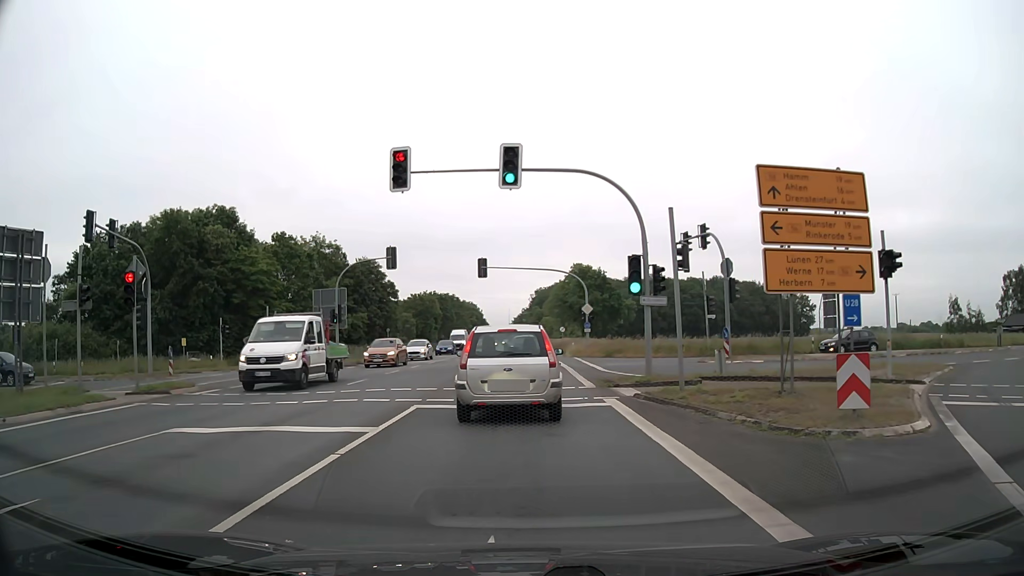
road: primary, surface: asphalt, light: Day
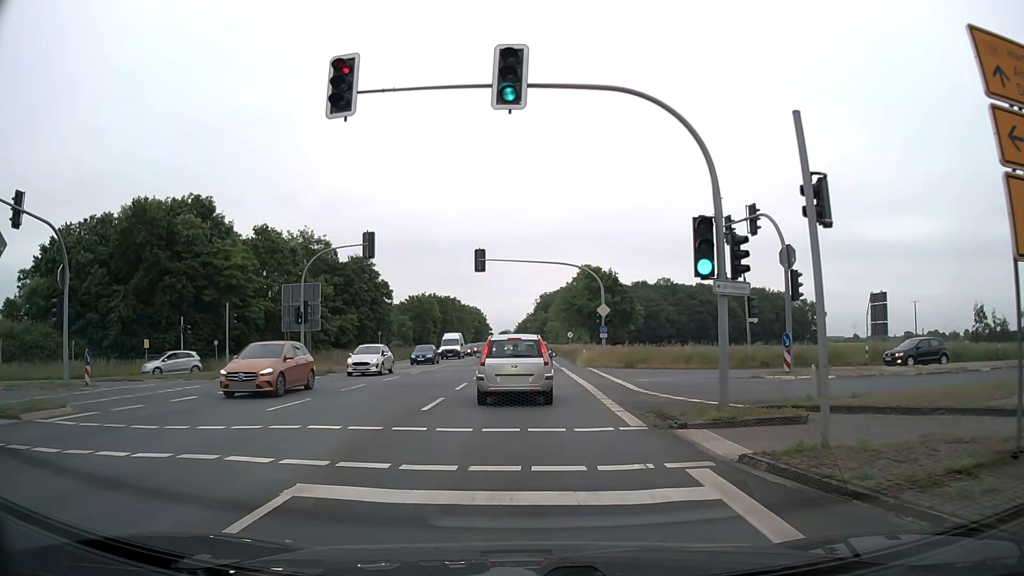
(0.0, +7.4) m; 0°
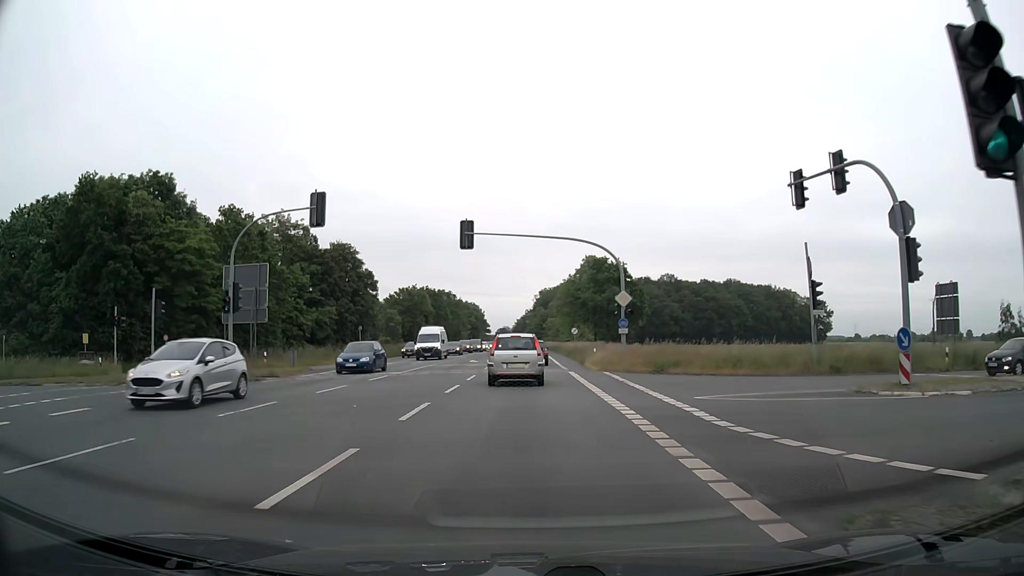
(0.0, +8.7) m; +1°
(0, +10) (0, +20) (0, +30) (0, +40) (0, +50) (-1, +60) (-1, +70) (-1, +80) (-1, +90) (-1, +100) m
